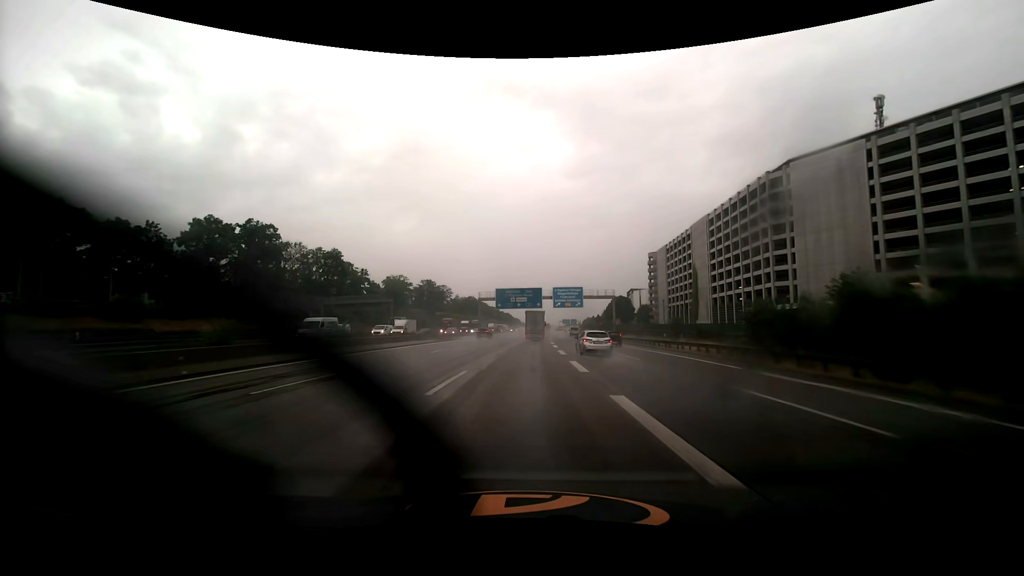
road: motorway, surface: asphalt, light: Day
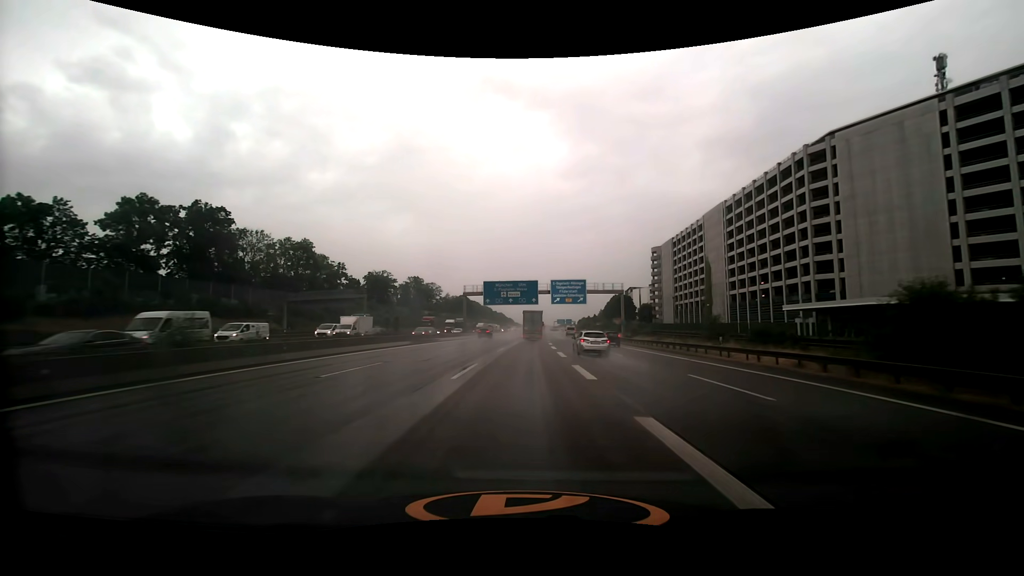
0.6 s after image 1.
(+0.1, +14.6) m; +1°
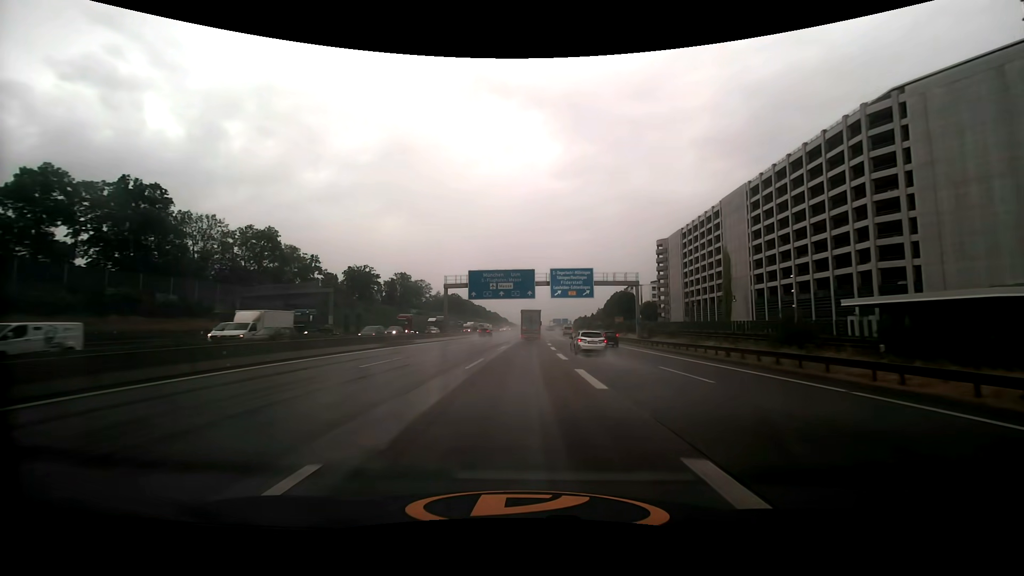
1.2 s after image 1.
(+0.1, +14.6) m; +1°
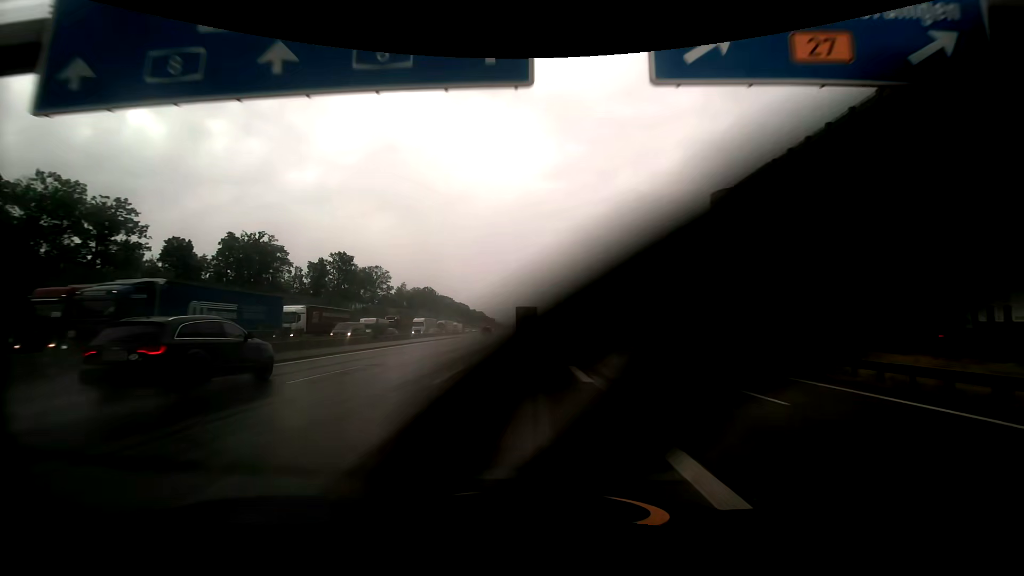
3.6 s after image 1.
(+0.9, +58.9) m; +1°
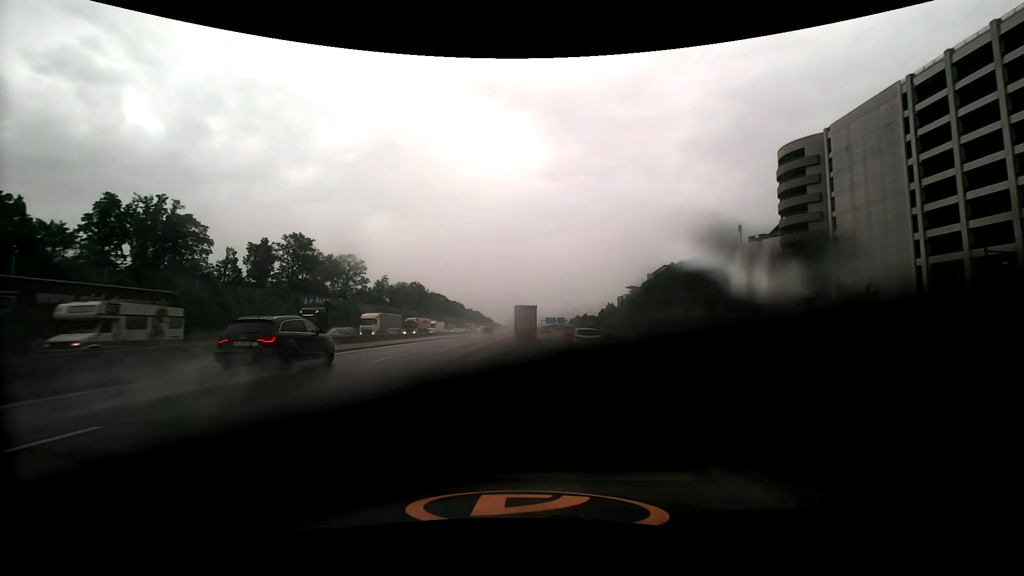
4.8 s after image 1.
(+0.1, +29.6) m; 0°
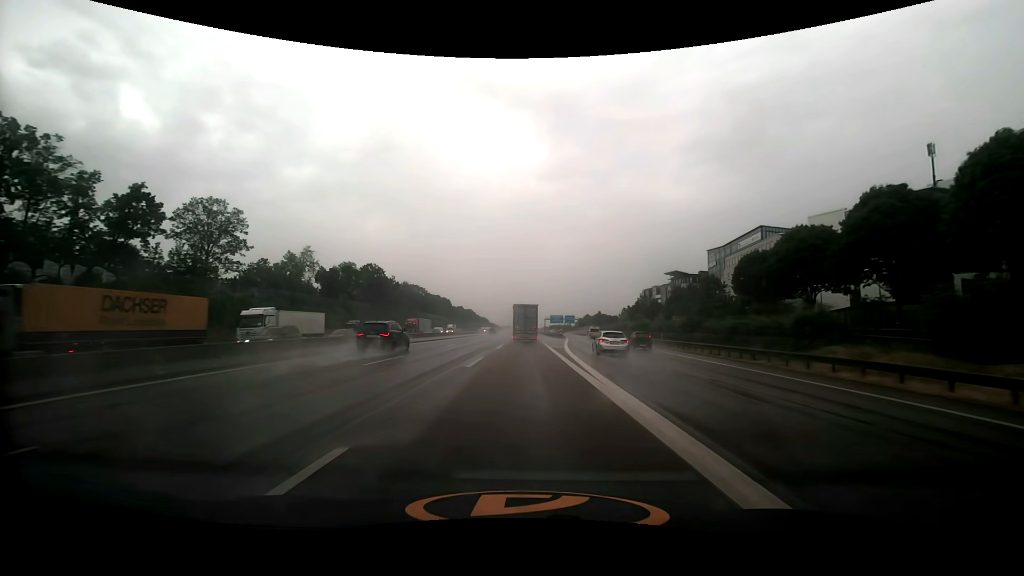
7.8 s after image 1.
(0.0, +73.3) m; 0°
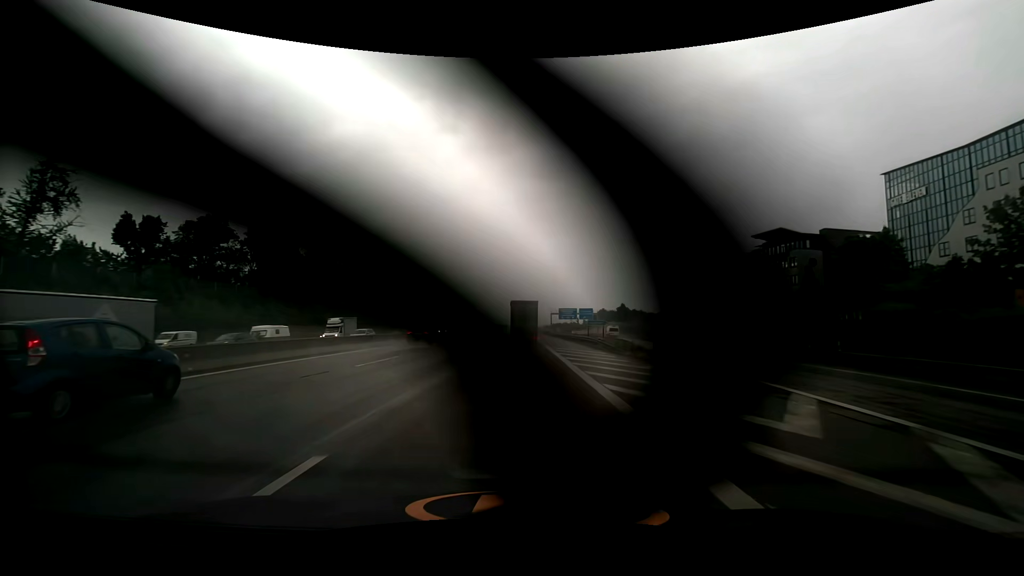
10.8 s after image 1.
(+0.1, +72.8) m; 0°
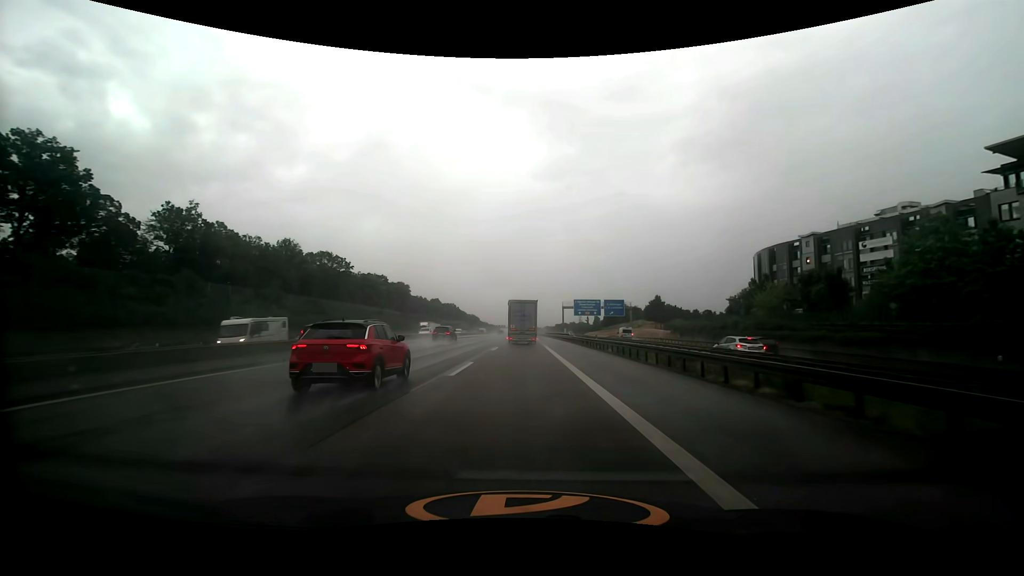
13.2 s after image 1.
(-0.1, +56.8) m; 0°
(0, +10) (0, +20) (0, +30) (0, +40) (0, +50) (0, +60) (0, +70) (0, +80) (0, +90) (0, +100) m
